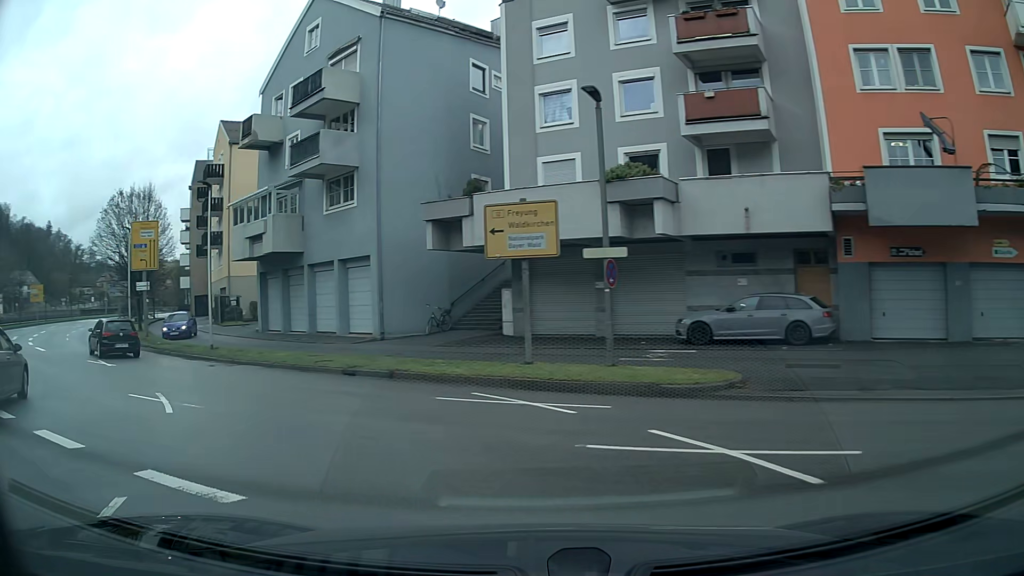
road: primary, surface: asphalt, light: Day
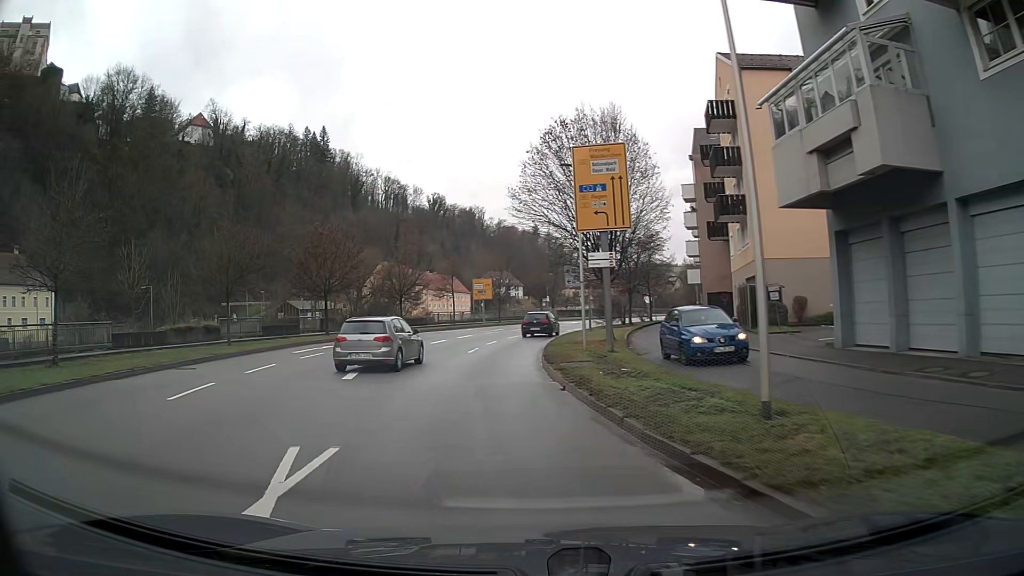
(-7.0, +16.6) m; -39°
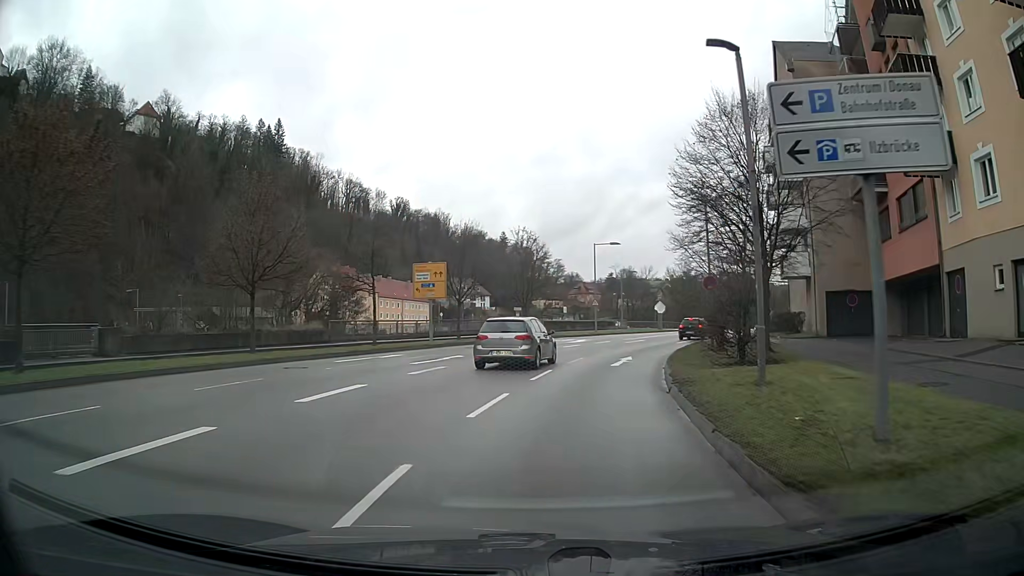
(+0.2, +28.6) m; +7°
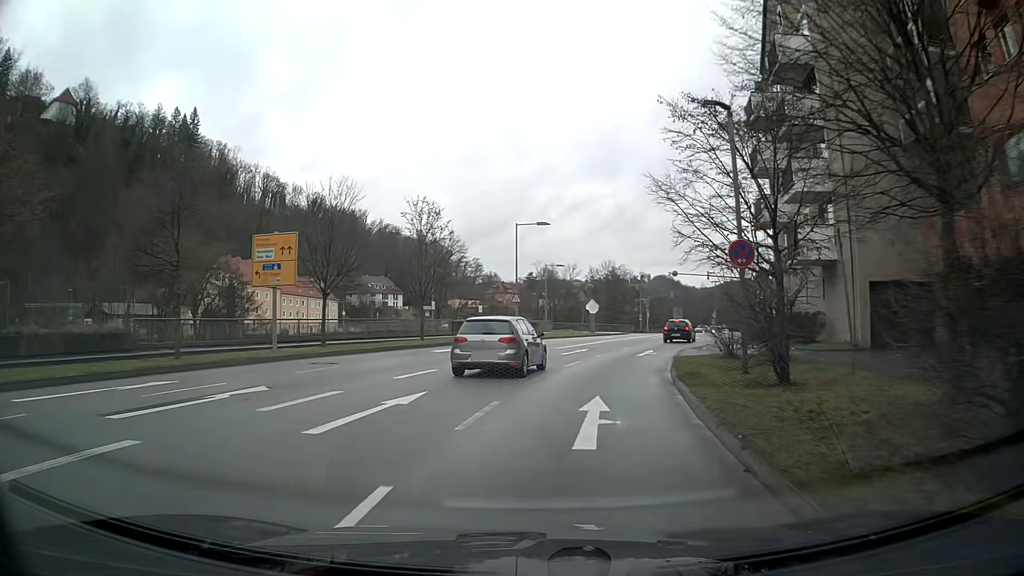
(+0.8, +12.9) m; +7°
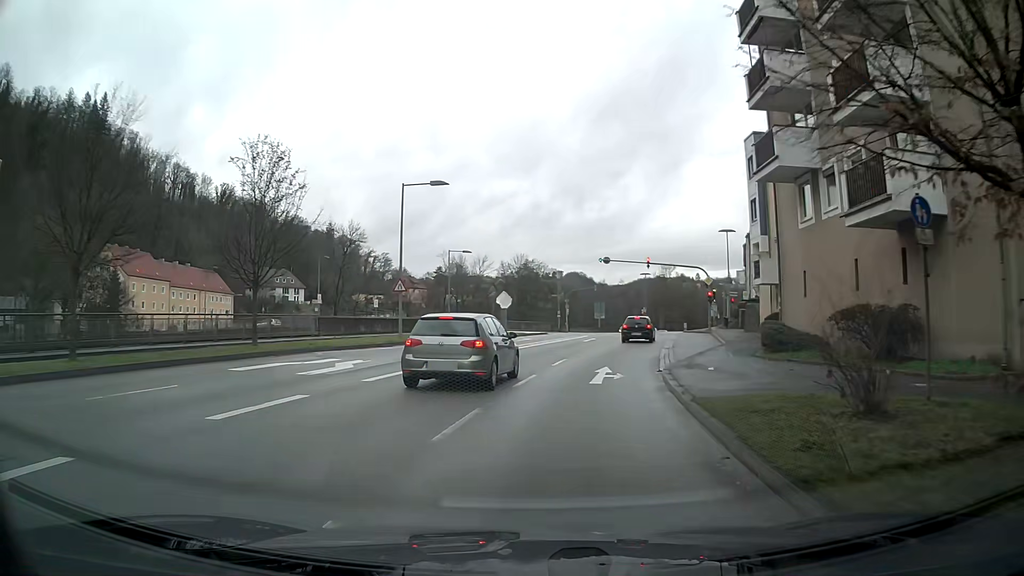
(+0.9, +12.8) m; +8°
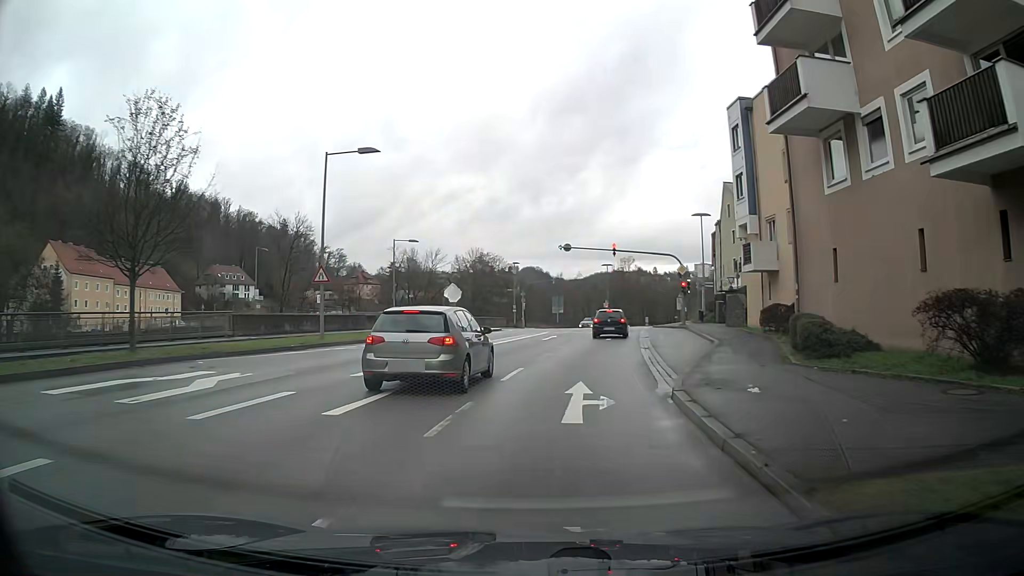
(+0.2, +5.9) m; +4°
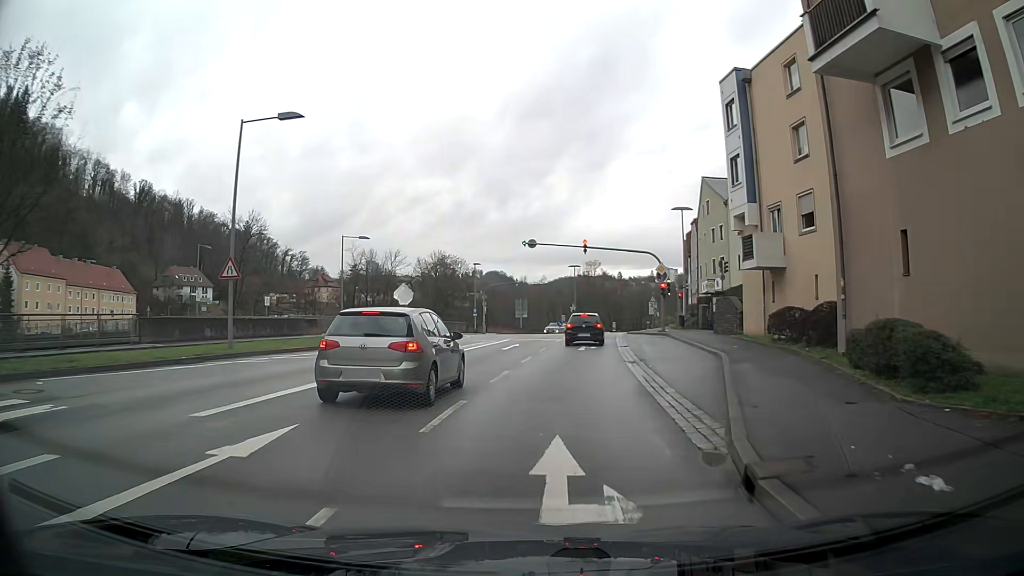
(+0.1, +5.5) m; +2°
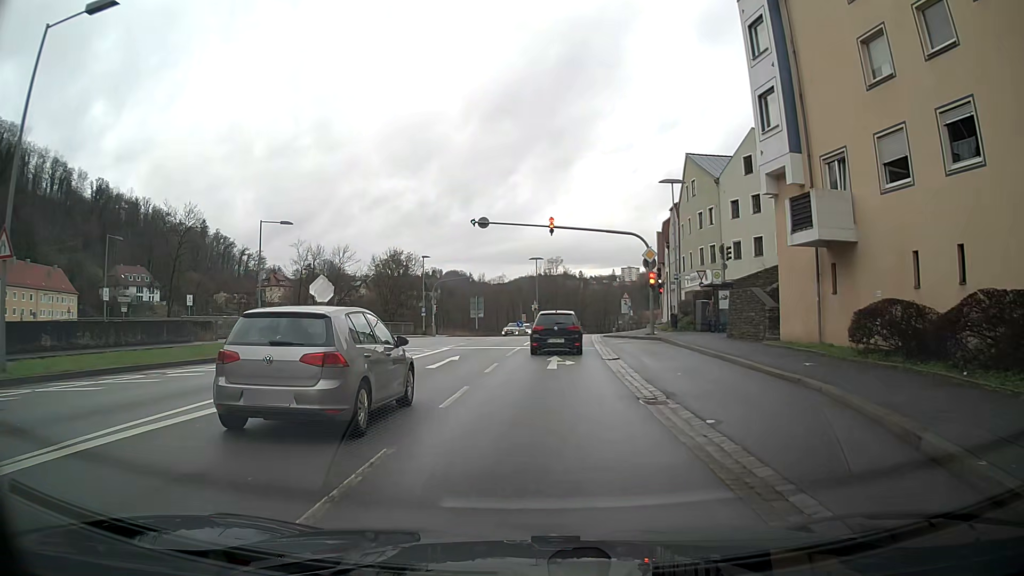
(+0.3, +9.6) m; +3°
(0, +10) (+1, +20) (+1, +30) (+2, +40) (+3, +50) (+4, +60) (+6, +70) (+8, +80) (+10, +89) (+12, +99) m
